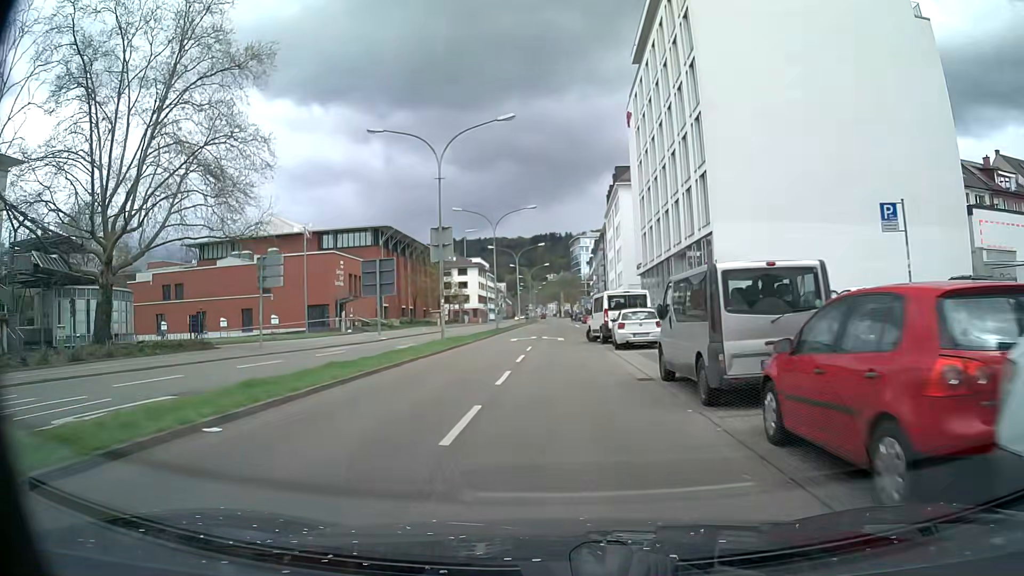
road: primary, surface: asphalt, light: Day
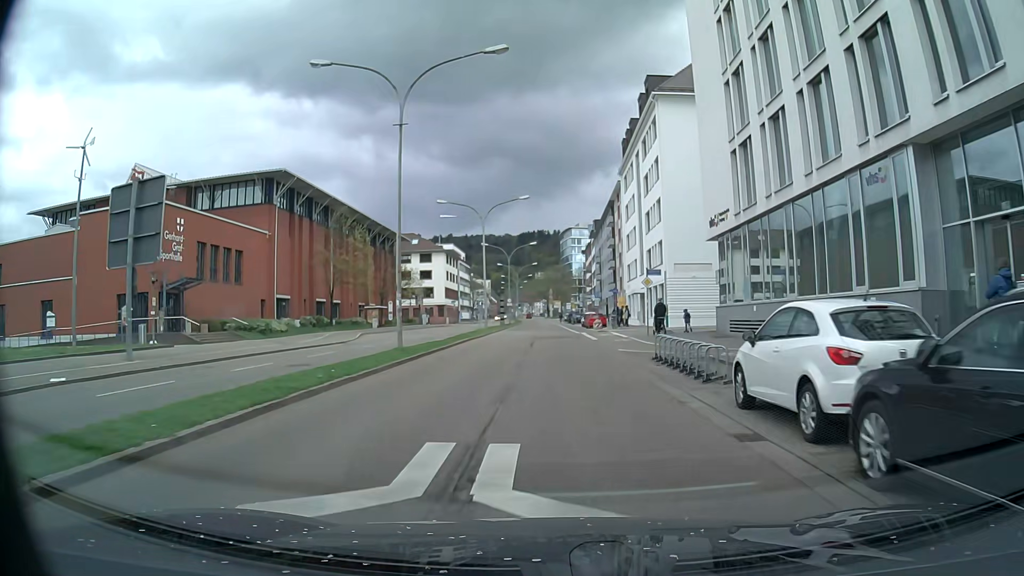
(-0.1, +33.1) m; +1°
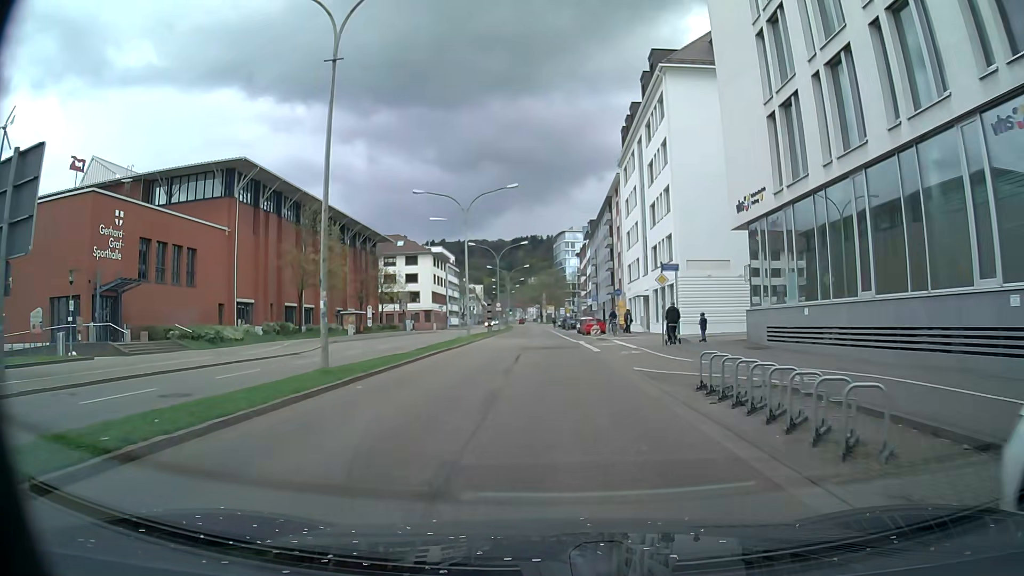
(0.0, +6.4) m; +1°
